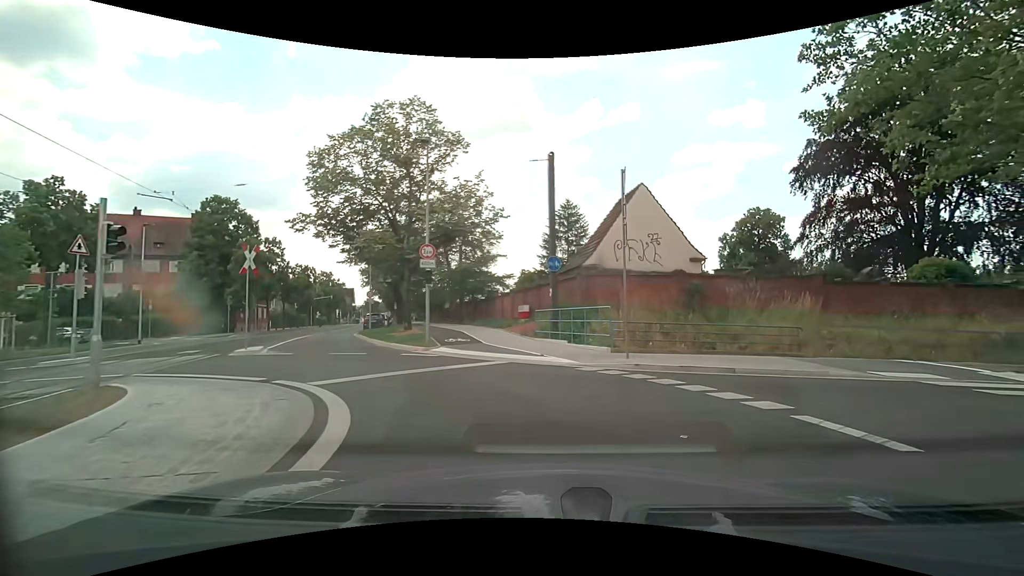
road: secondary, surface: asphalt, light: Day
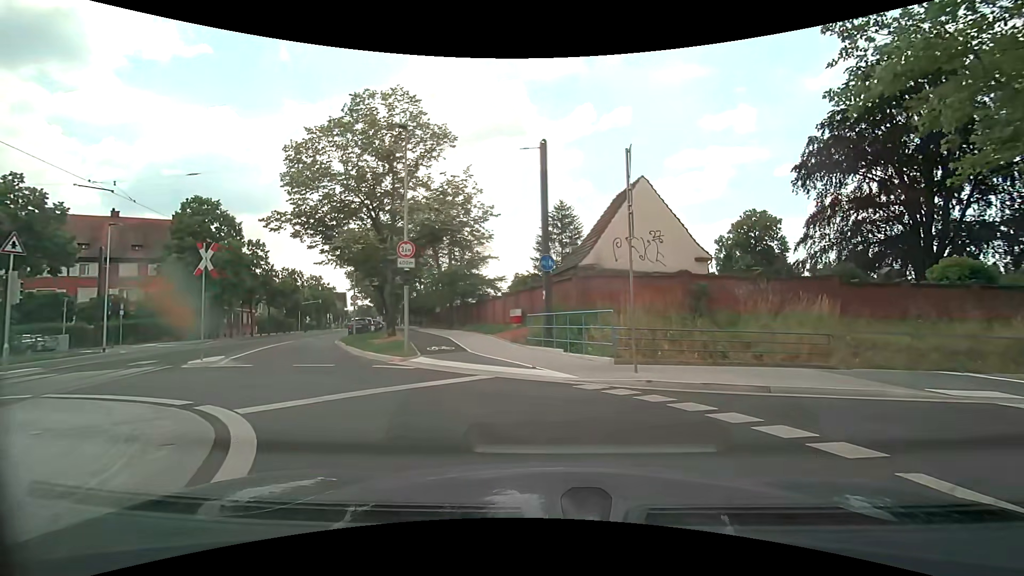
(0.0, +2.0) m; -2°
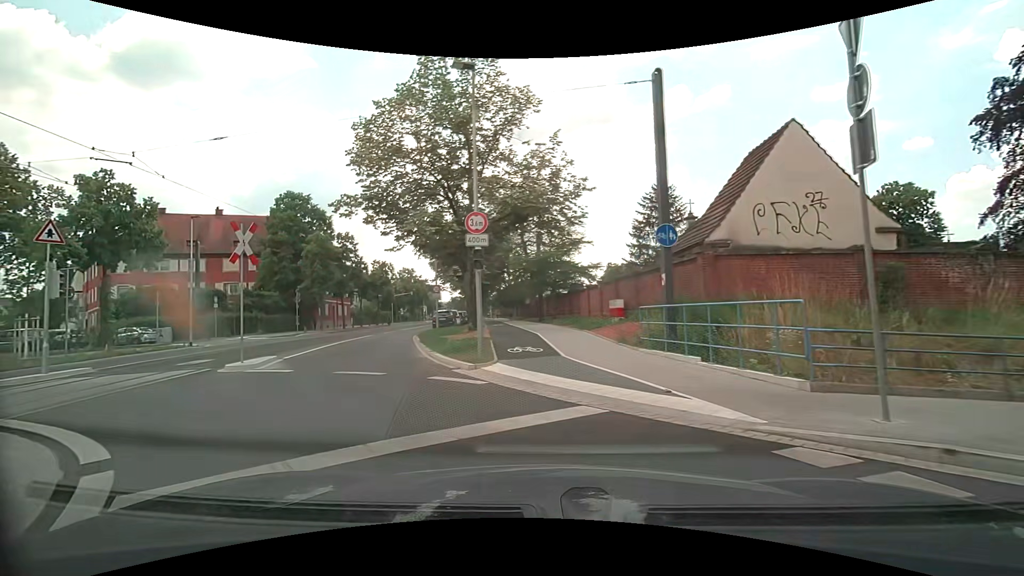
(-0.3, +4.3) m; -11°
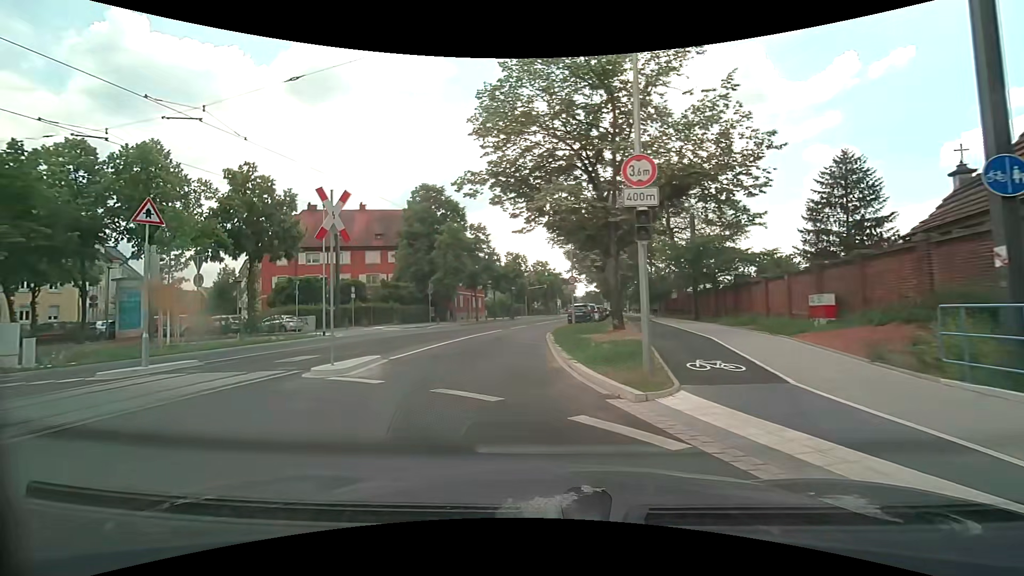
(-0.6, +4.3) m; -15°
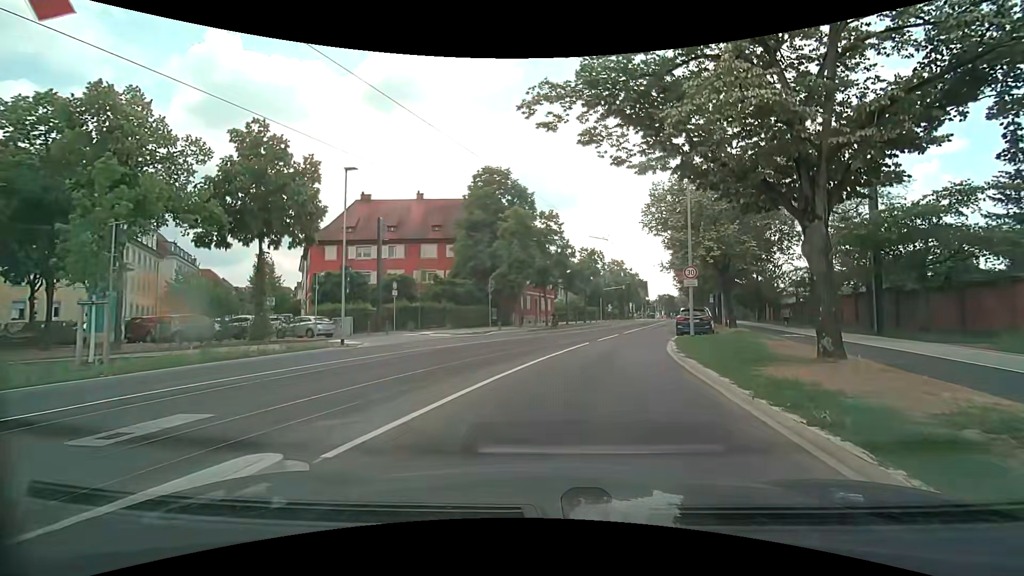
(-1.1, +9.4) m; -6°
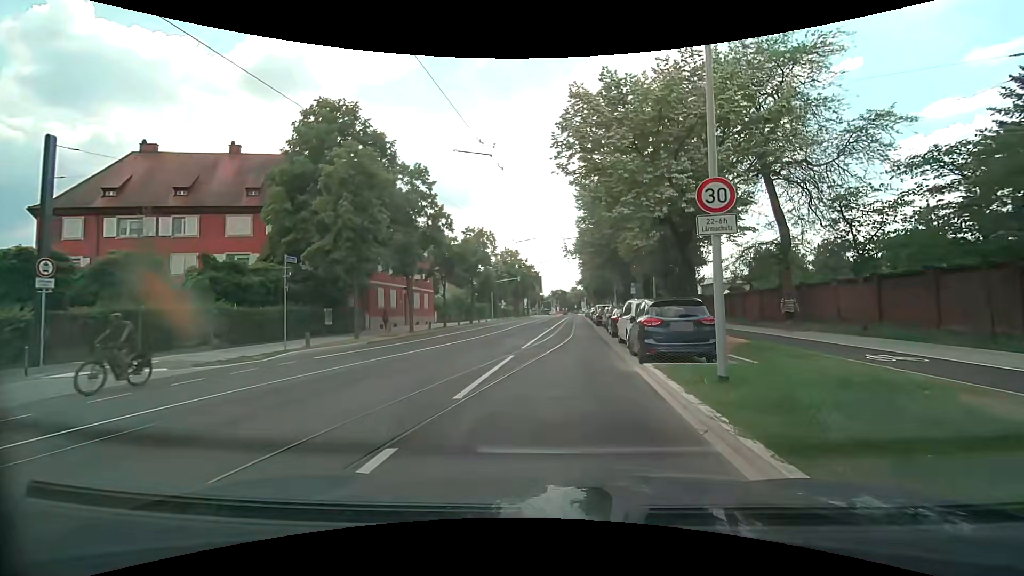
(+1.8, +15.9) m; +12°
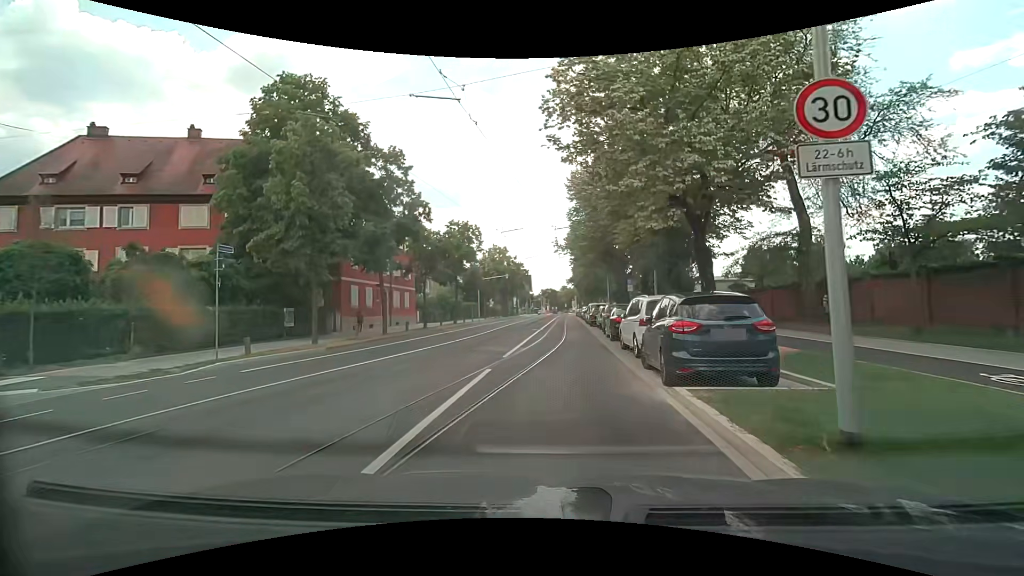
(0.0, +3.6) m; +1°
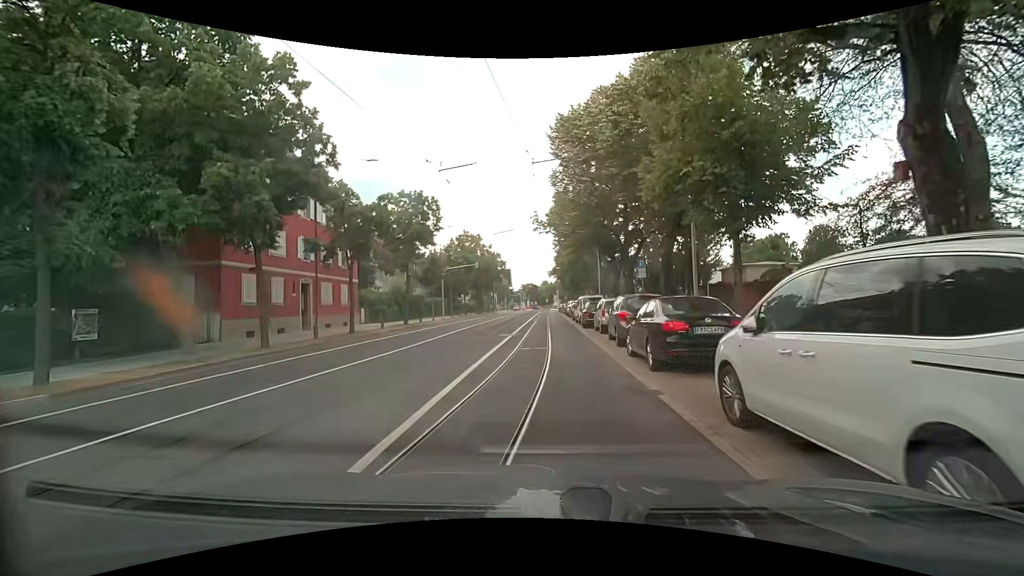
(+0.2, +11.4) m; +1°
(0, +10) (0, +20) (0, +30) (0, +40) (0, +50) (+1, +60) (+1, +70) (+1, +80) (+1, +90) (+1, +100) m
